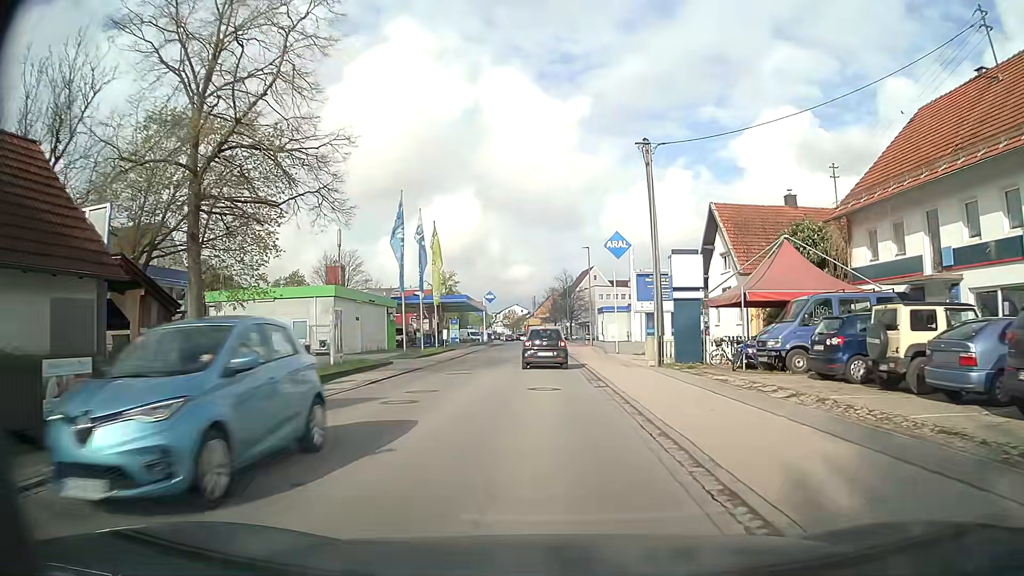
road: secondary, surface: asphalt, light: Day
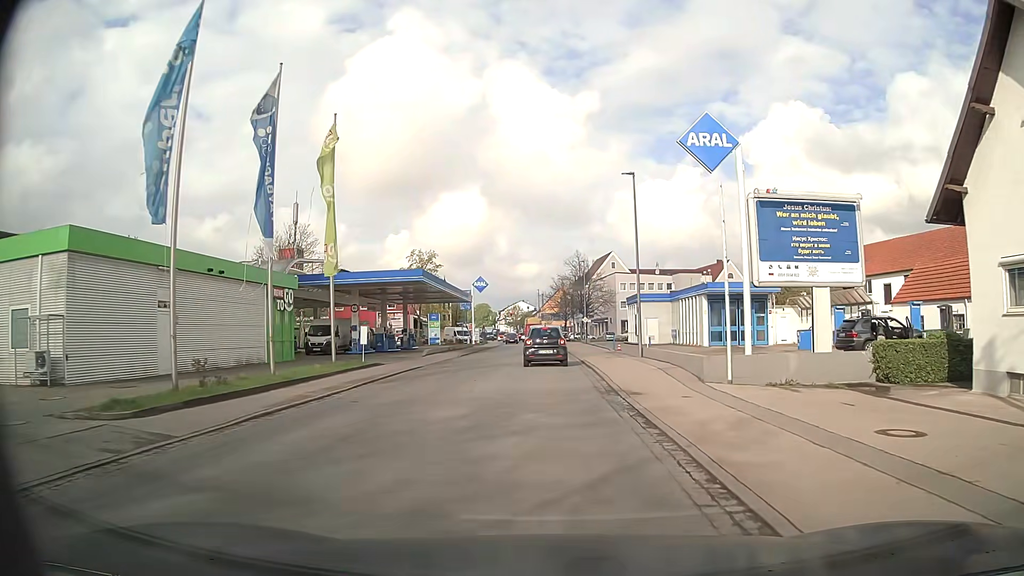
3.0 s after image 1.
(-0.2, +26.1) m; -1°
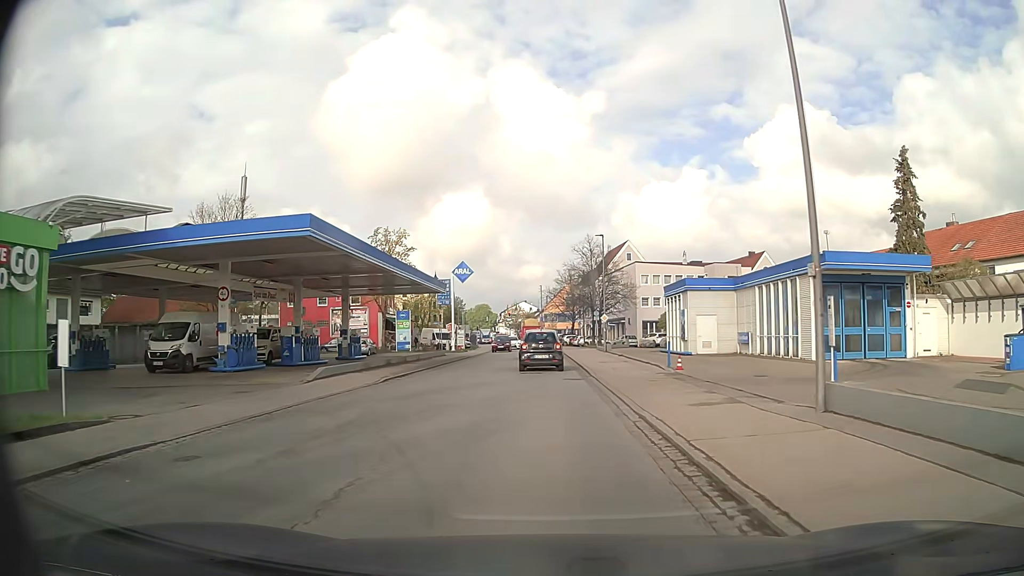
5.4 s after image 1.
(0.0, +19.7) m; 0°
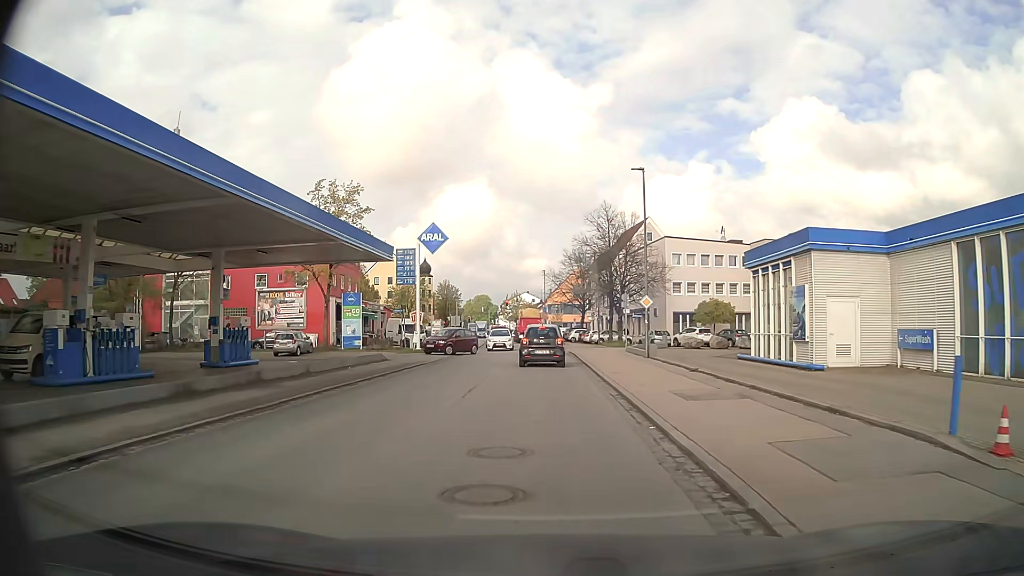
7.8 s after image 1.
(-0.2, +18.2) m; 0°
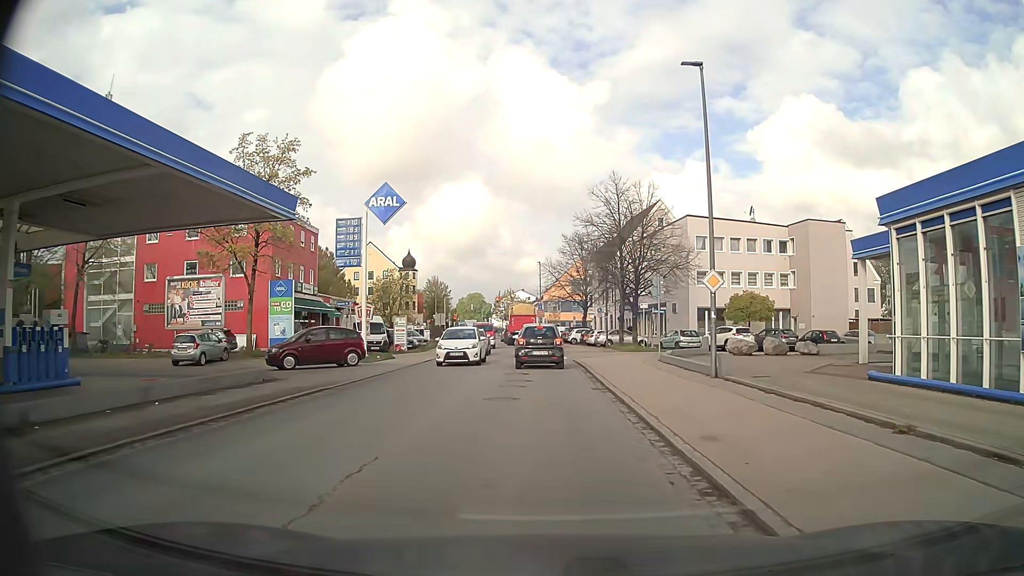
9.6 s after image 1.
(-0.1, +12.1) m; 0°
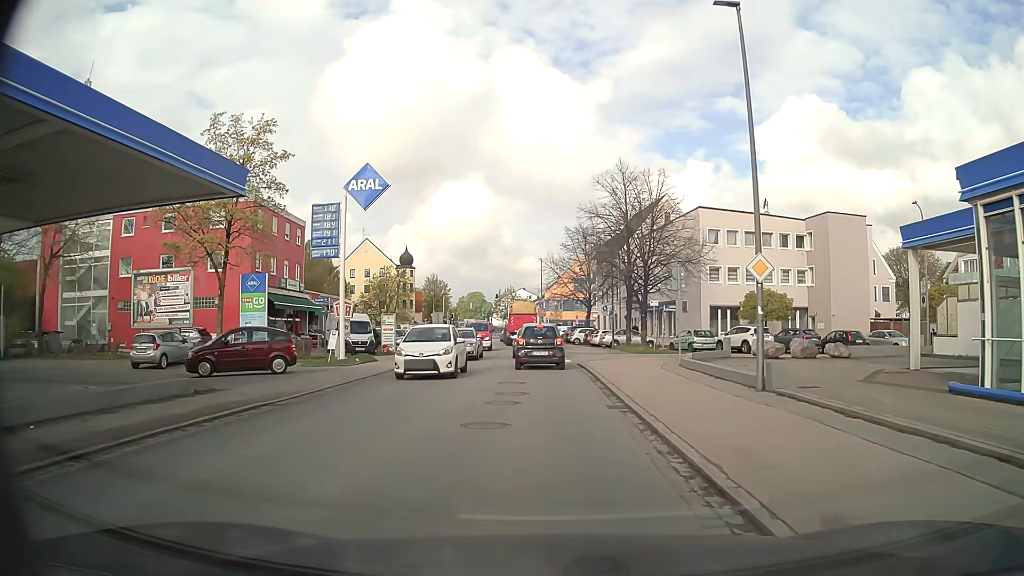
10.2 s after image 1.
(0.0, +3.6) m; 0°
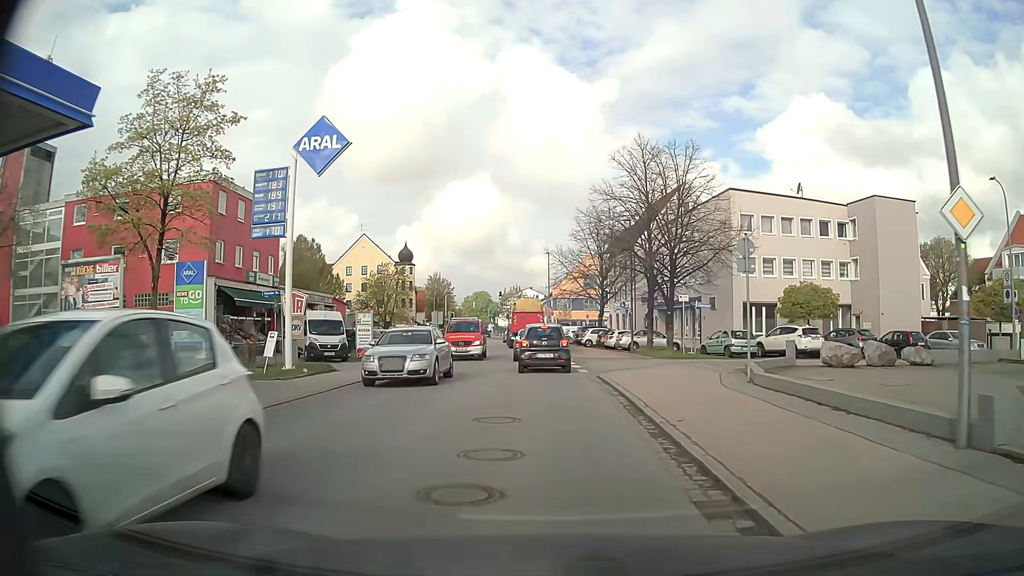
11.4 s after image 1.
(-0.1, +6.7) m; -1°
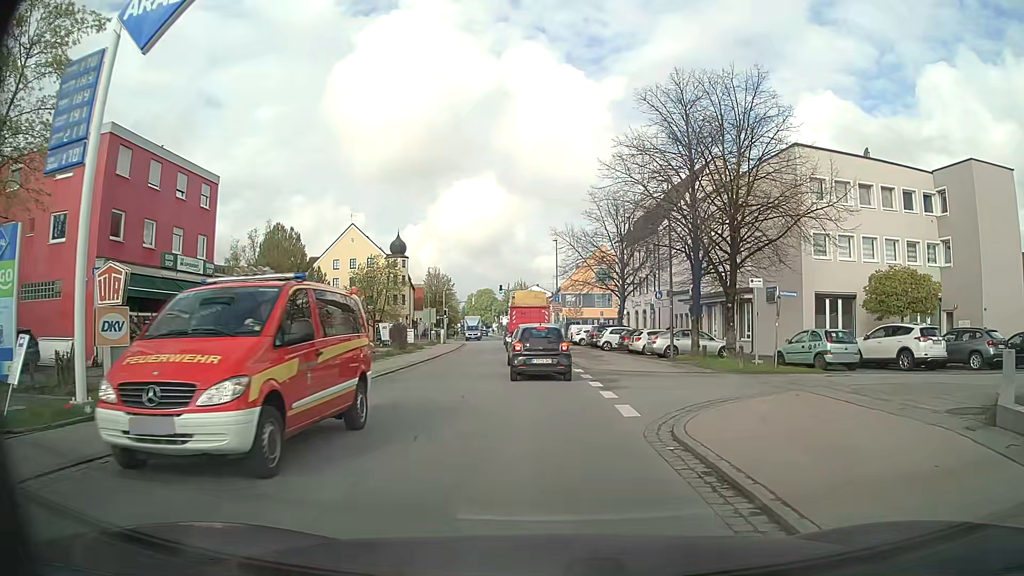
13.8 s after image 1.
(0.0, +10.8) m; -1°
